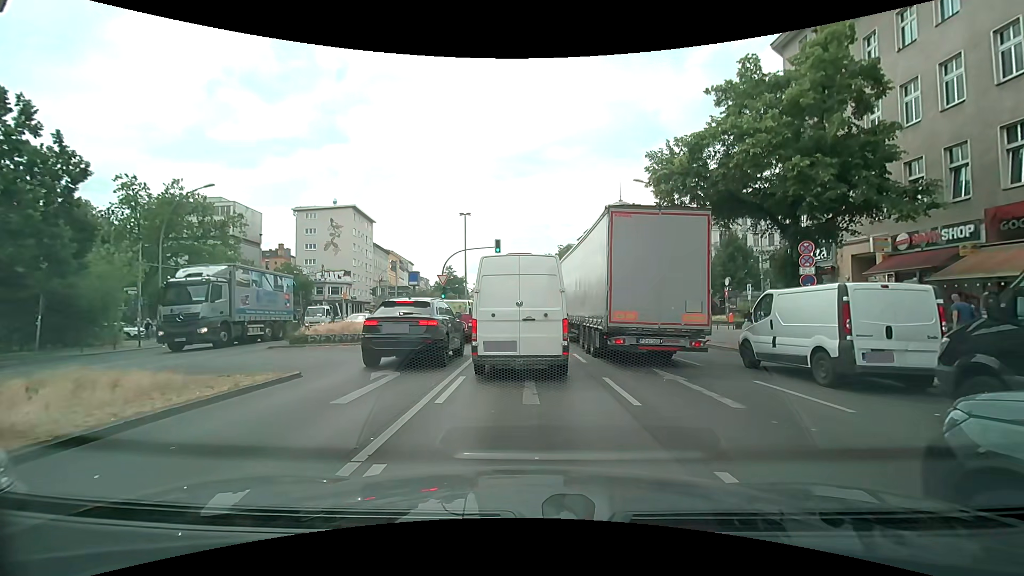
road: primary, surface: asphalt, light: Day
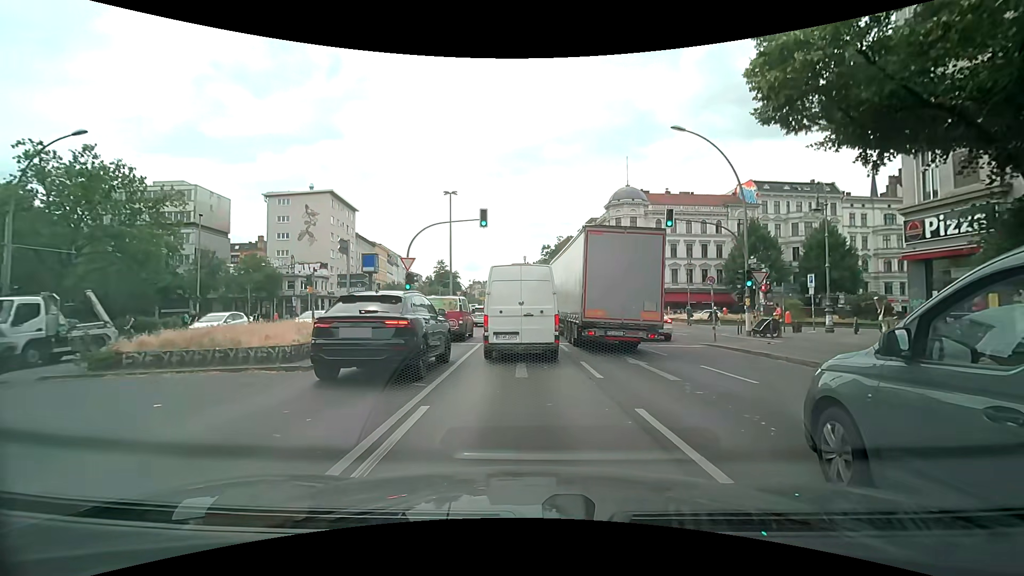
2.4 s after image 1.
(+0.2, +9.8) m; +1°
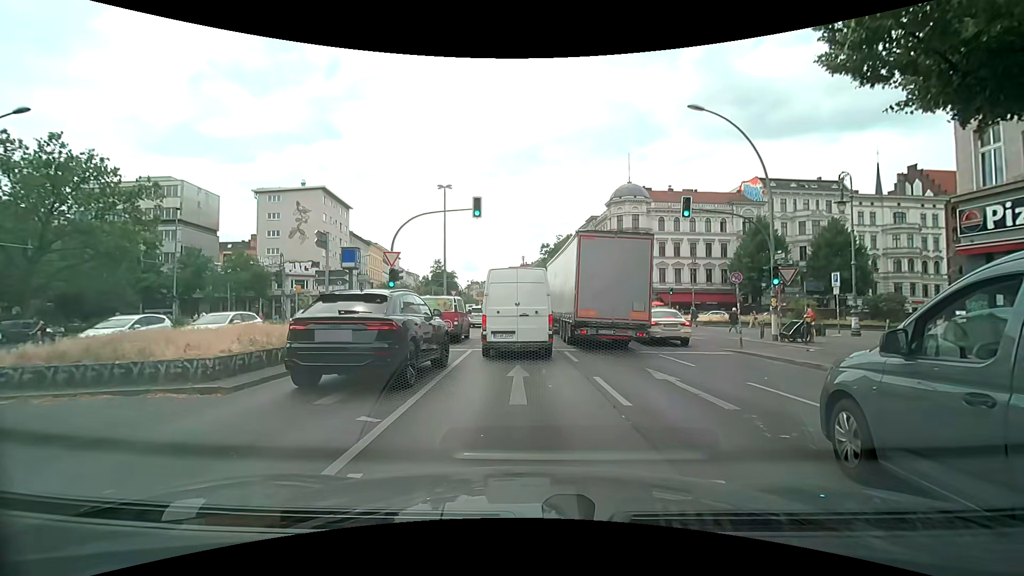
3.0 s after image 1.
(0.0, +2.7) m; 0°
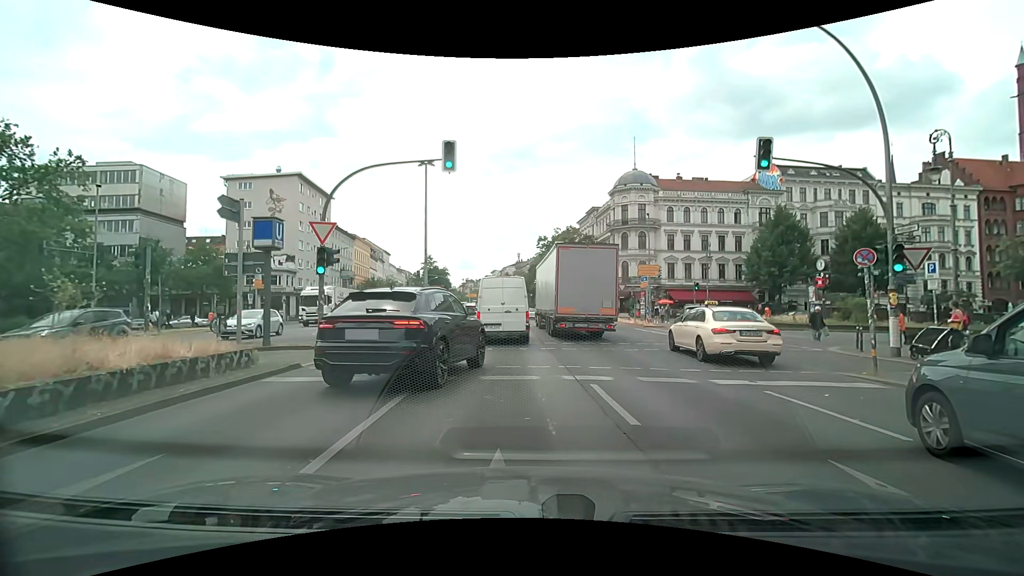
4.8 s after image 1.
(+0.1, +7.2) m; -1°
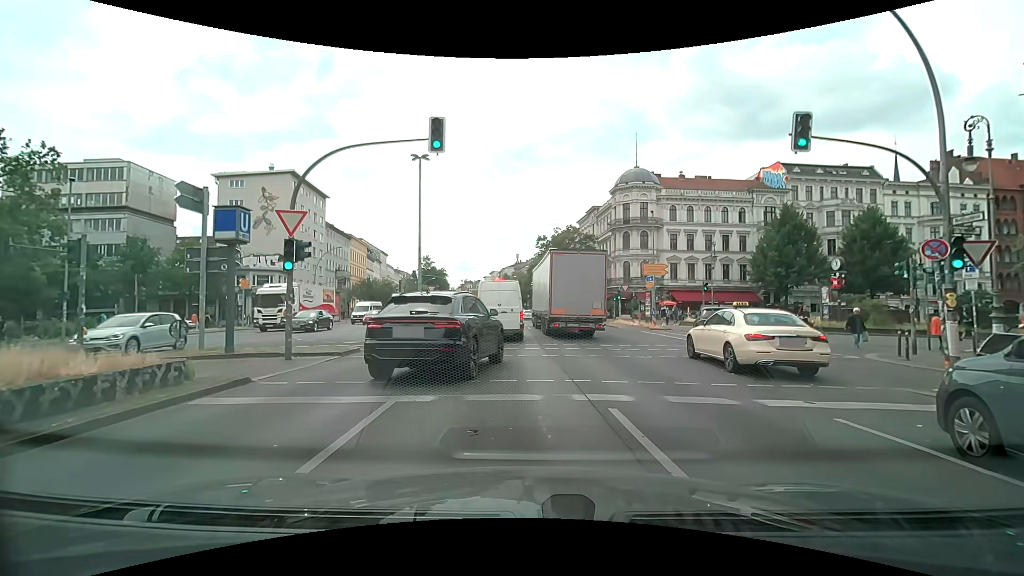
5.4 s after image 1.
(+0.1, +2.0) m; +1°
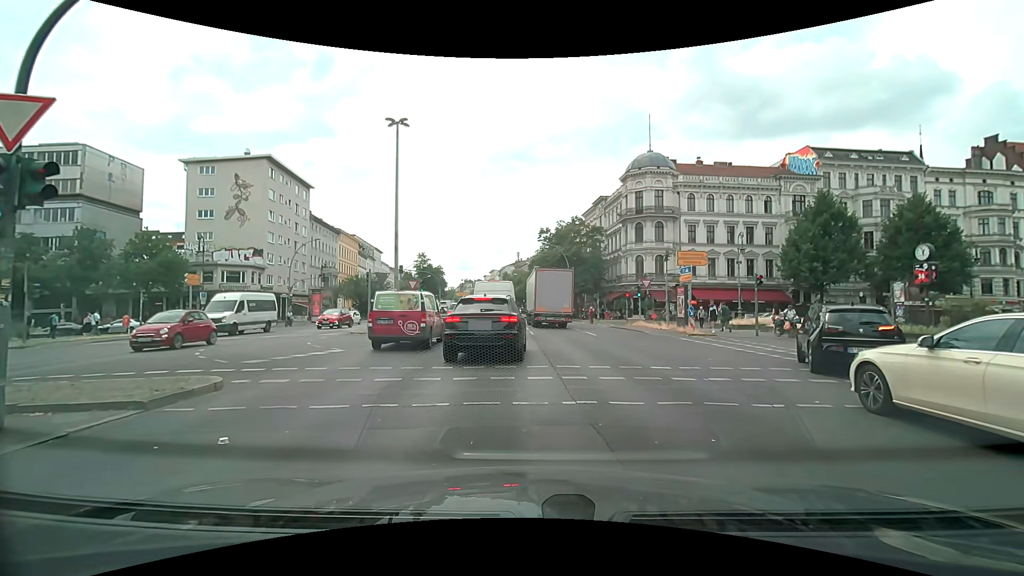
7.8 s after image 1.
(+0.1, +7.4) m; +1°
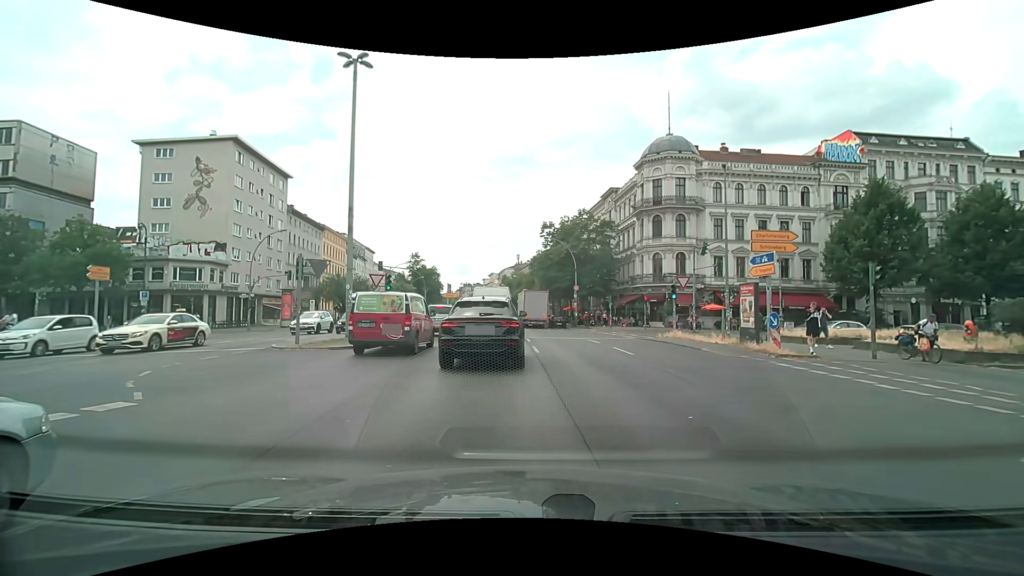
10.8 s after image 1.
(0.0, +8.7) m; -1°
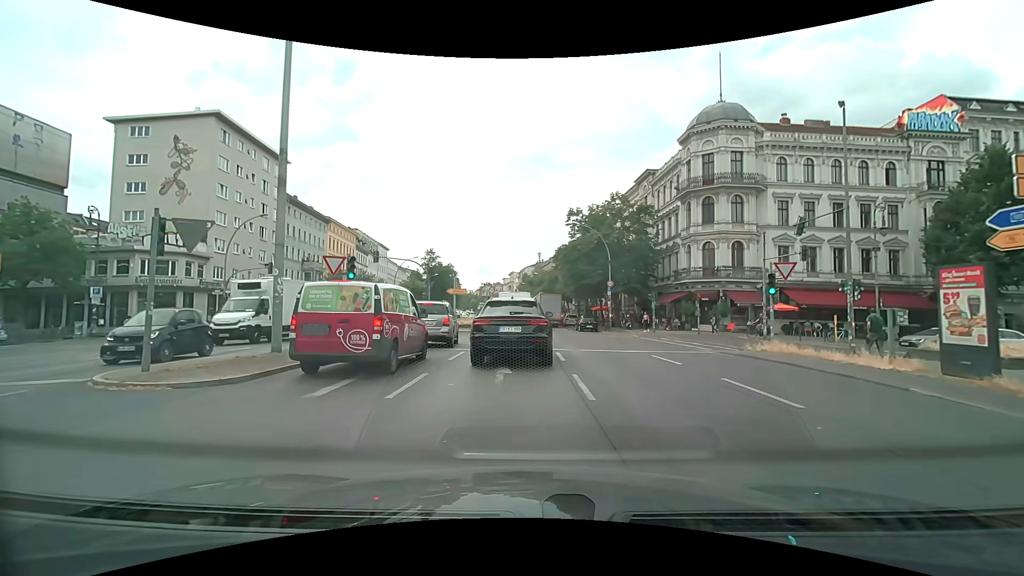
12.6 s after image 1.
(-0.1, +9.0) m; -2°
